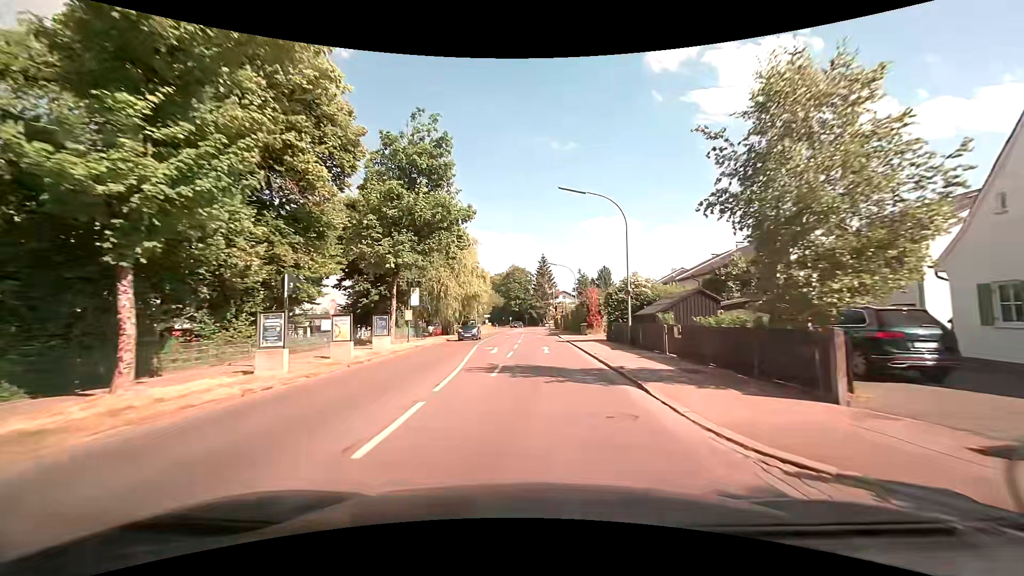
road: tertiary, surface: asphalt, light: Day
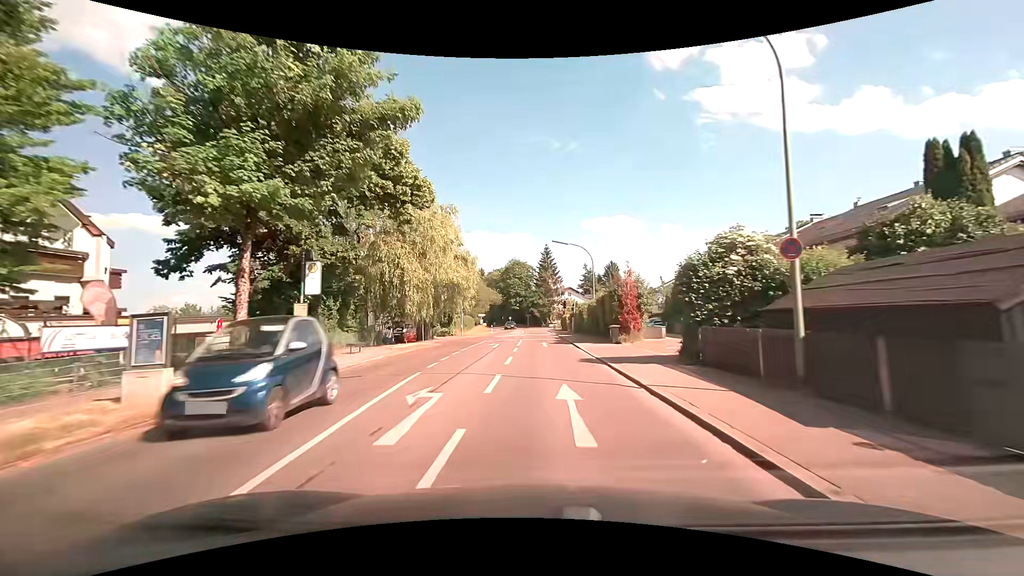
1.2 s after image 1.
(0.0, +14.5) m; -1°
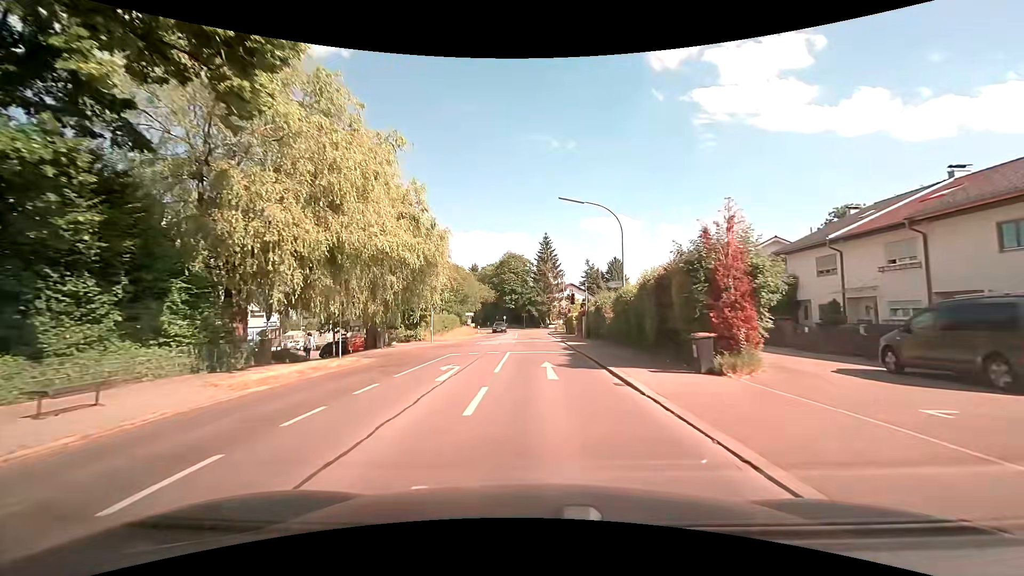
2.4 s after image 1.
(+0.1, +13.9) m; +1°
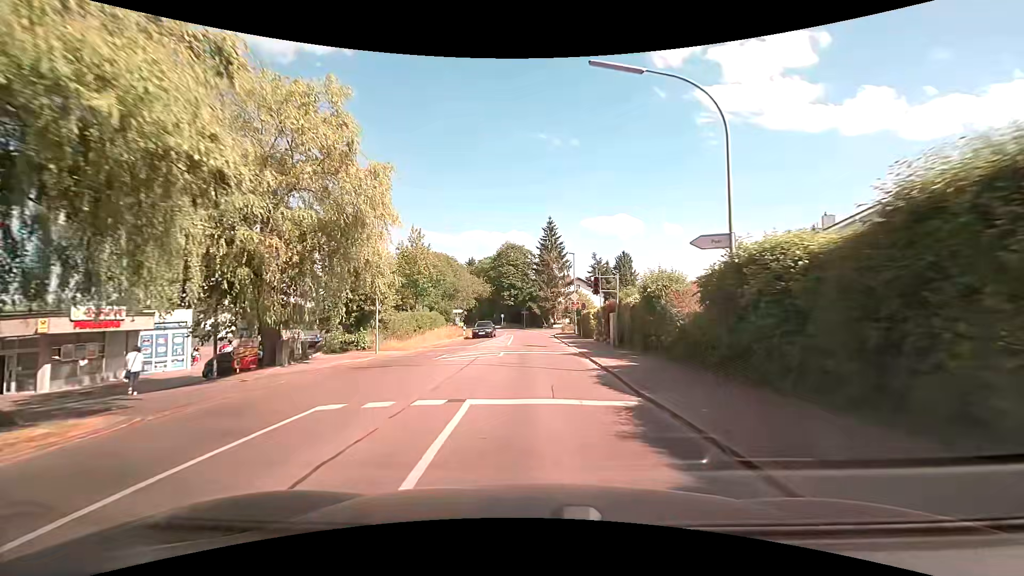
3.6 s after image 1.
(0.0, +13.3) m; -1°
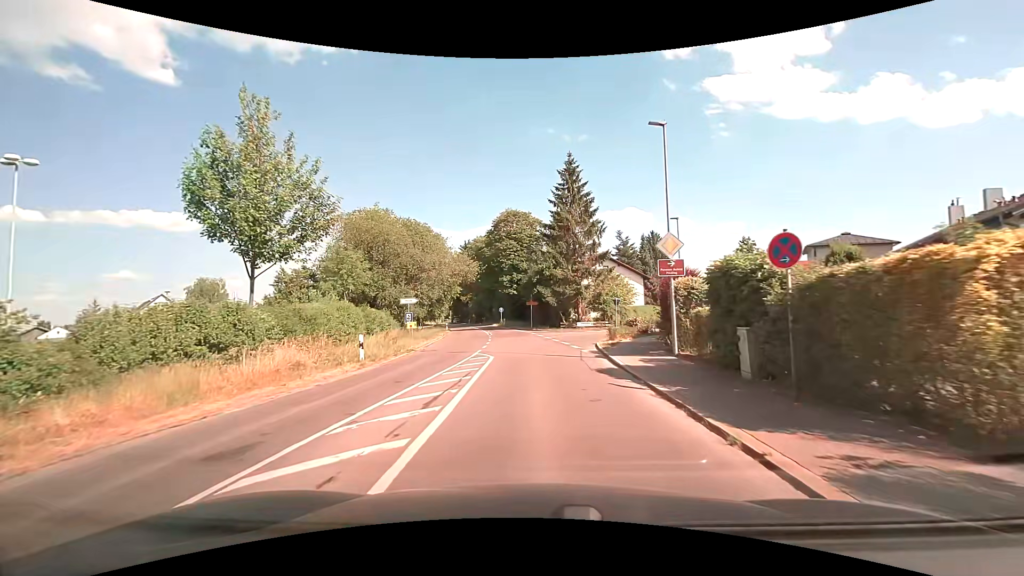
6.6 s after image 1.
(-0.1, +28.4) m; -1°
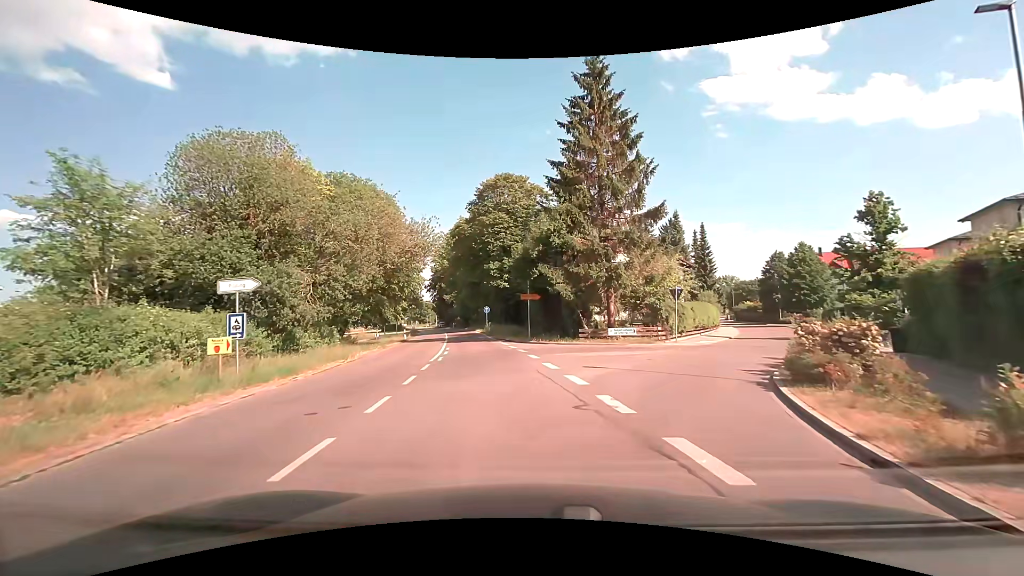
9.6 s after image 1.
(-0.1, +20.2) m; 0°
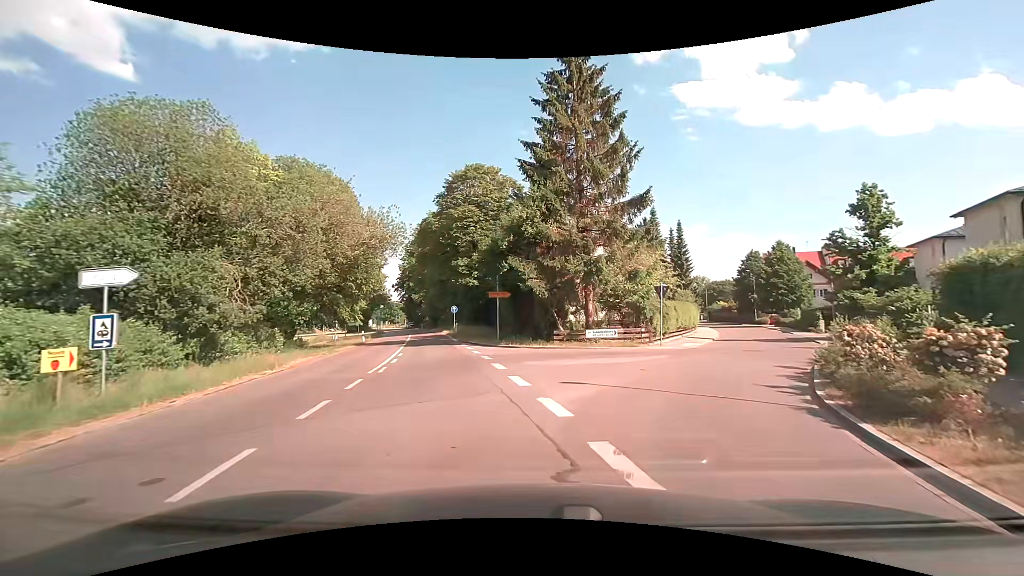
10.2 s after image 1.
(0.0, +3.2) m; +2°
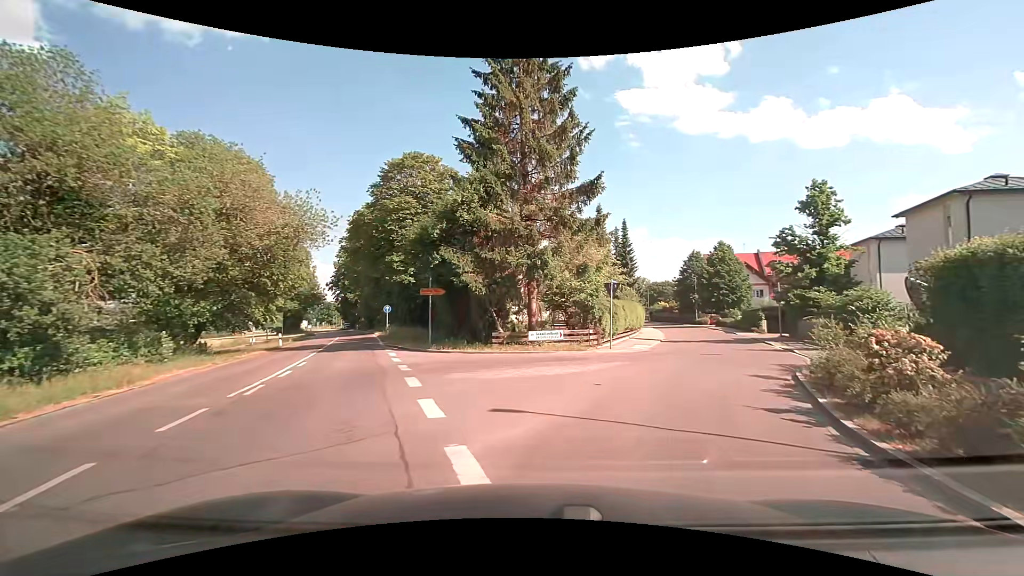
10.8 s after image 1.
(+0.2, +3.1) m; +7°
